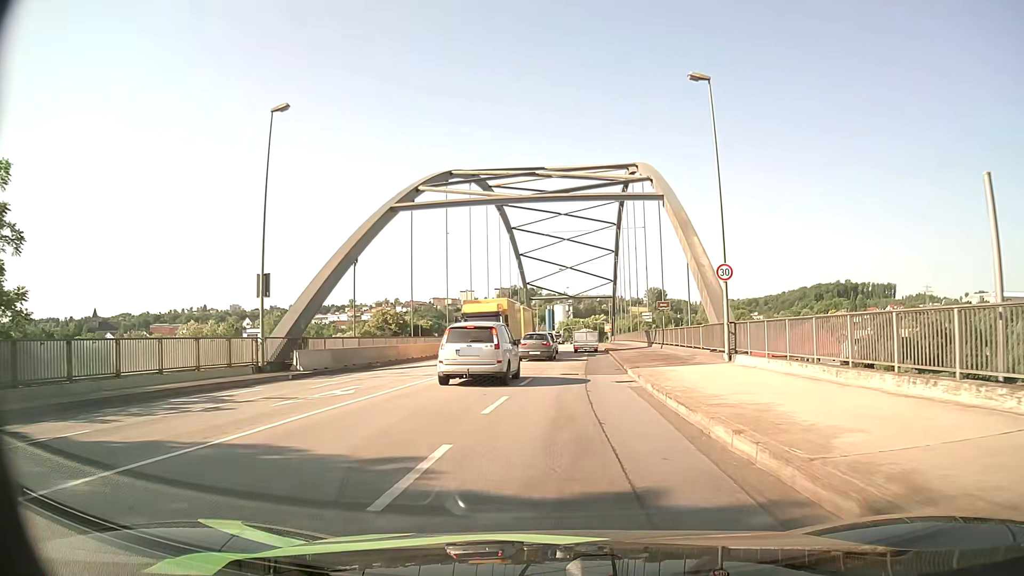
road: primary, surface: asphalt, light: Day
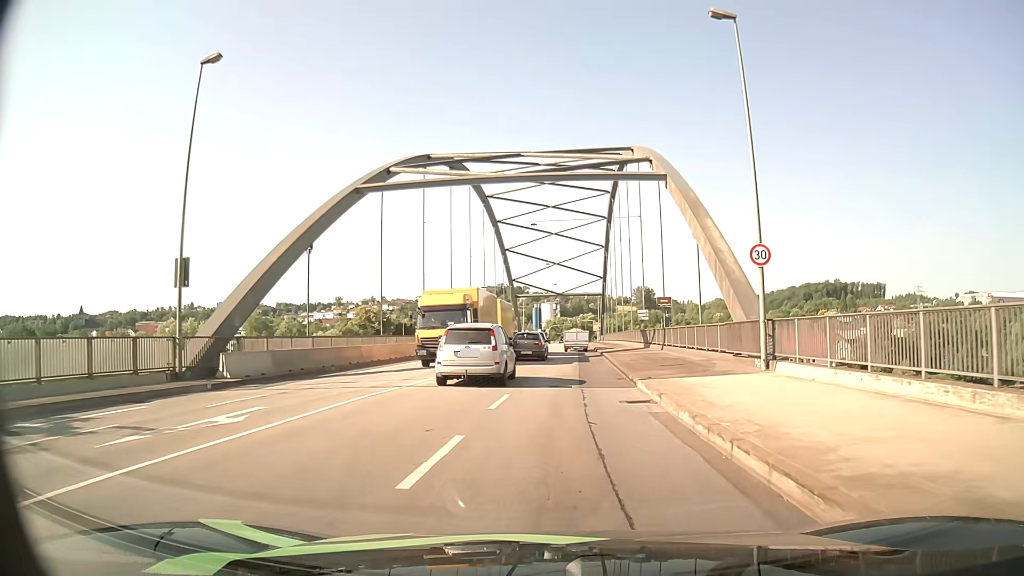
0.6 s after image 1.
(+0.1, +5.3) m; +1°
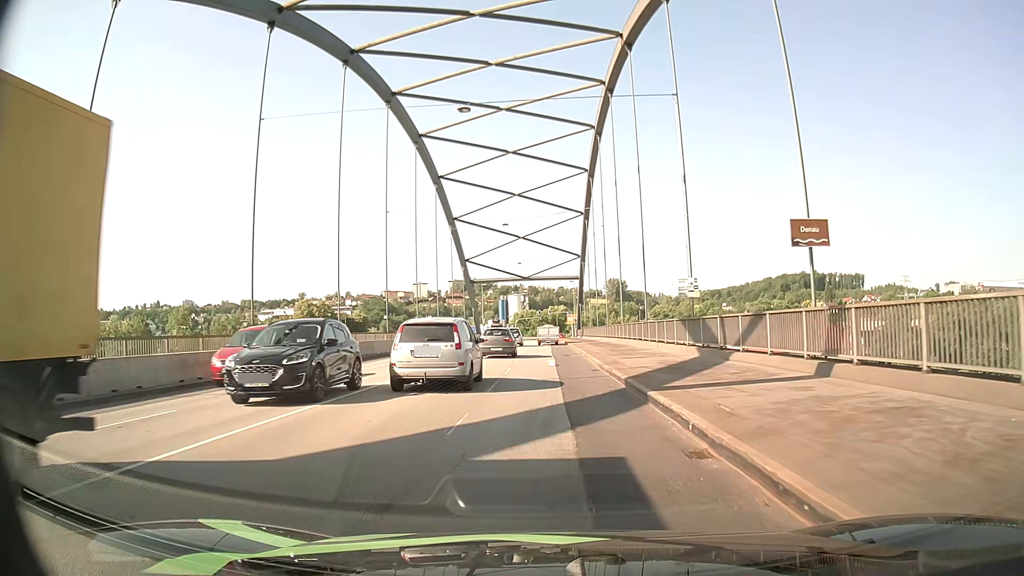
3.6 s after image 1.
(+0.7, +27.6) m; +2°
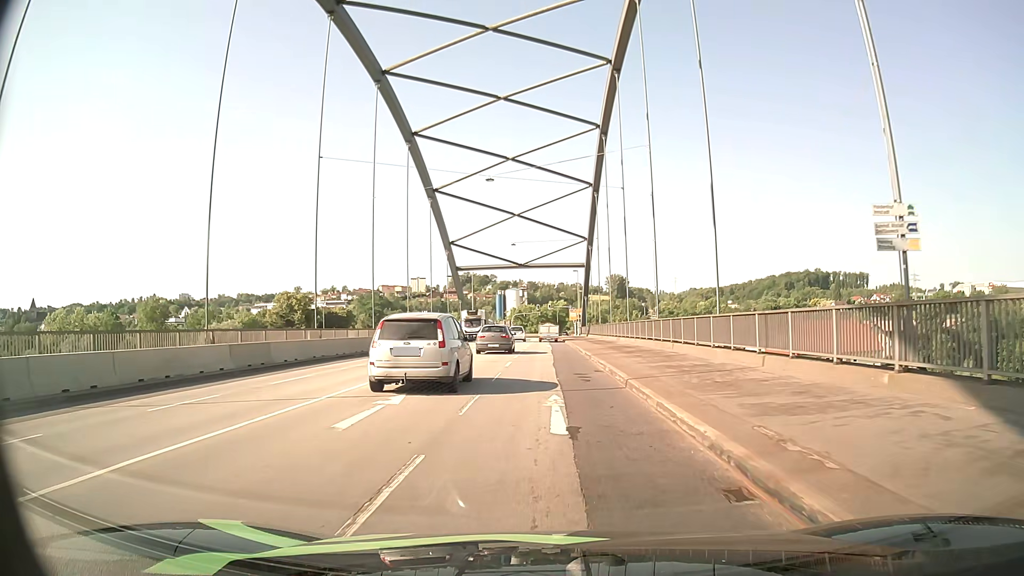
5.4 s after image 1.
(+0.1, +16.0) m; 0°
(0, +10) (0, +20) (0, +30) (0, +40) (0, +50) (+1, +60) (+1, +70) (+1, +80) (+1, +90) (+1, +100) m
